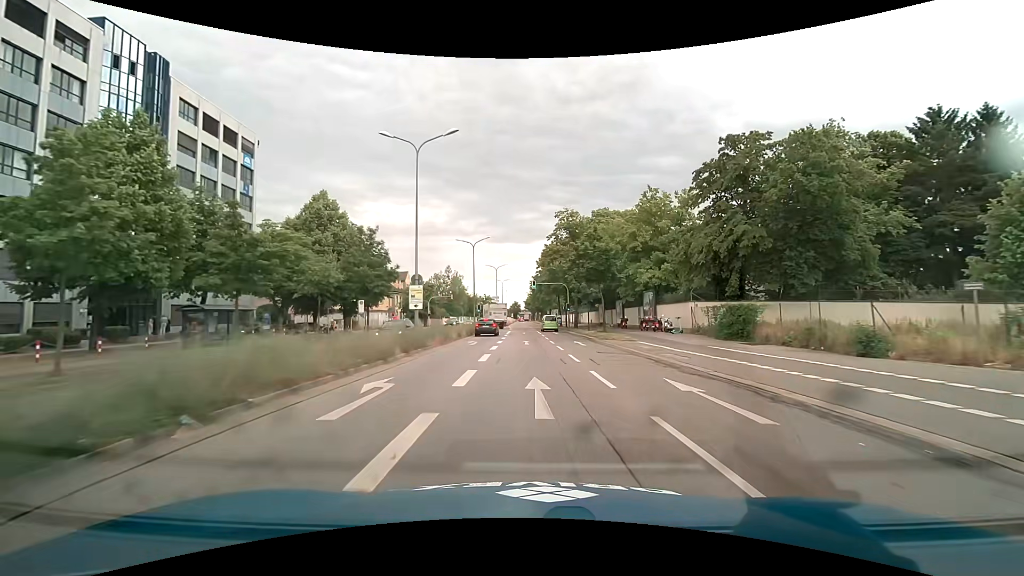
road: primary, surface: asphalt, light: Day
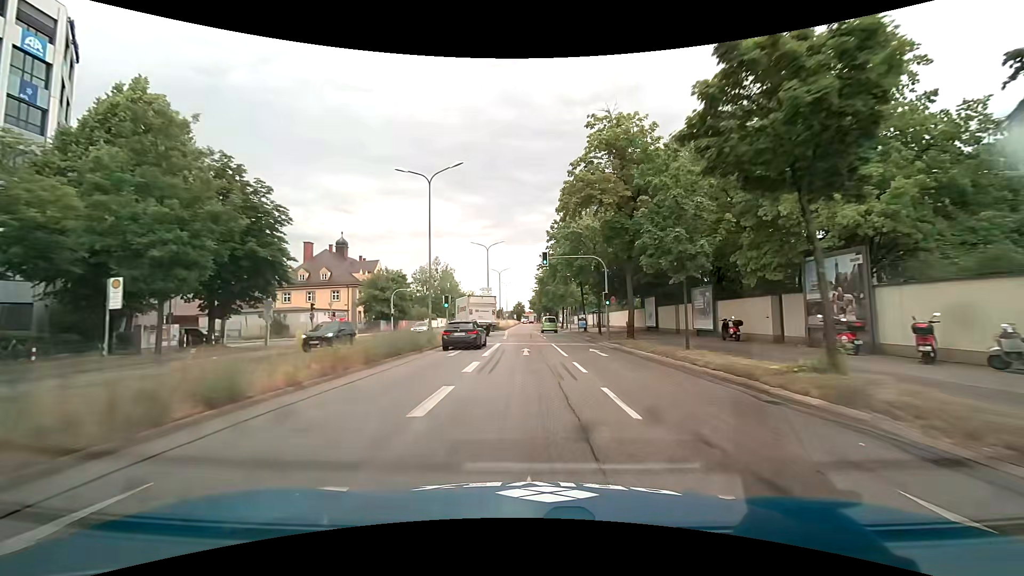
(0.0, +27.4) m; 0°
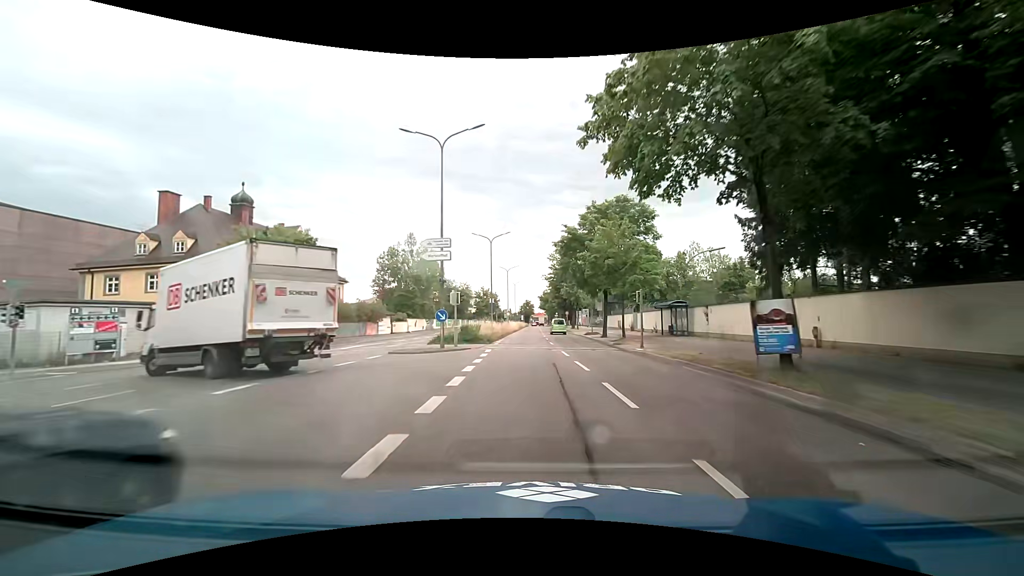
(-0.4, +36.5) m; -1°
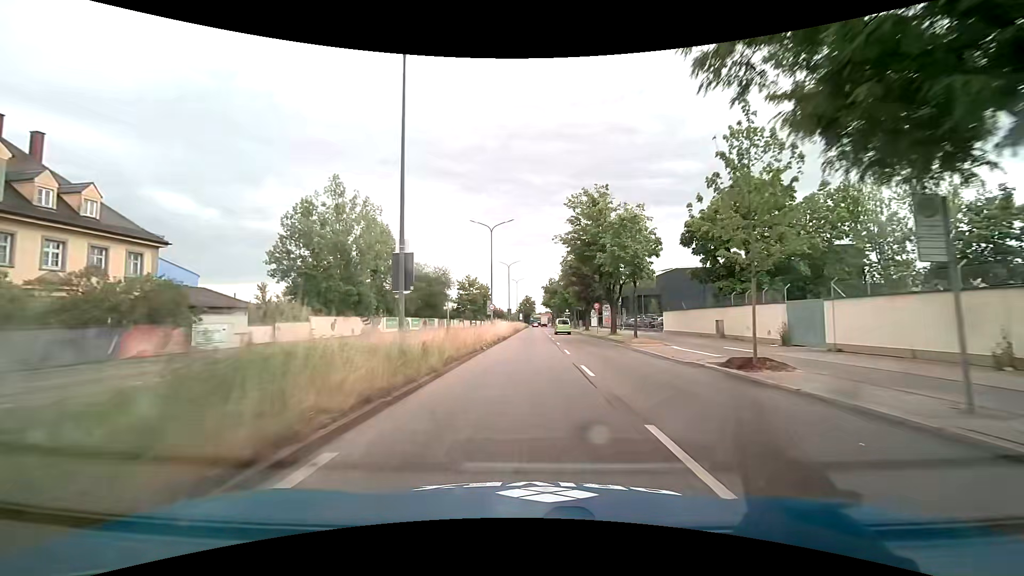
(-0.1, +36.5) m; 0°
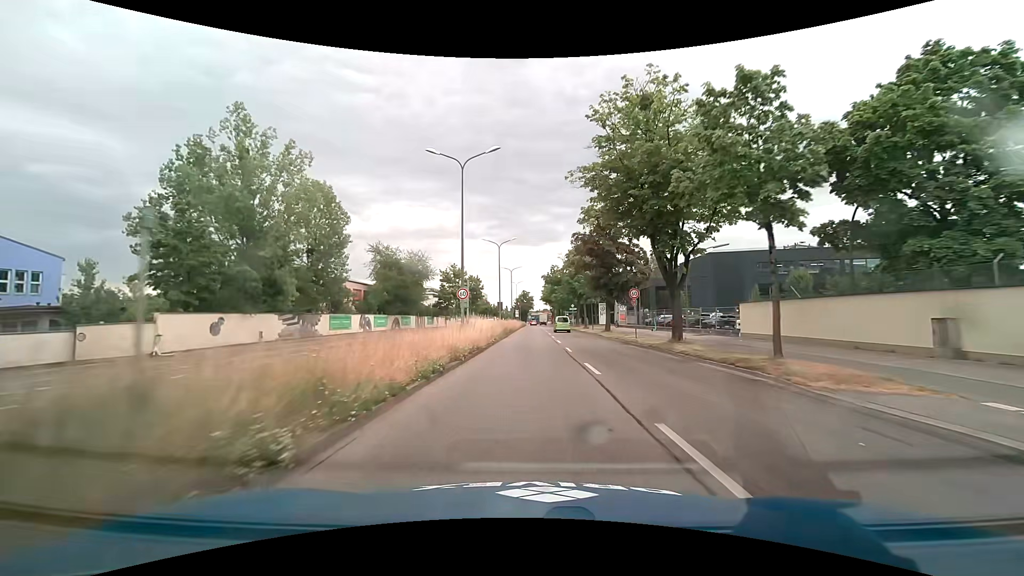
(+0.1, +18.3) m; 0°
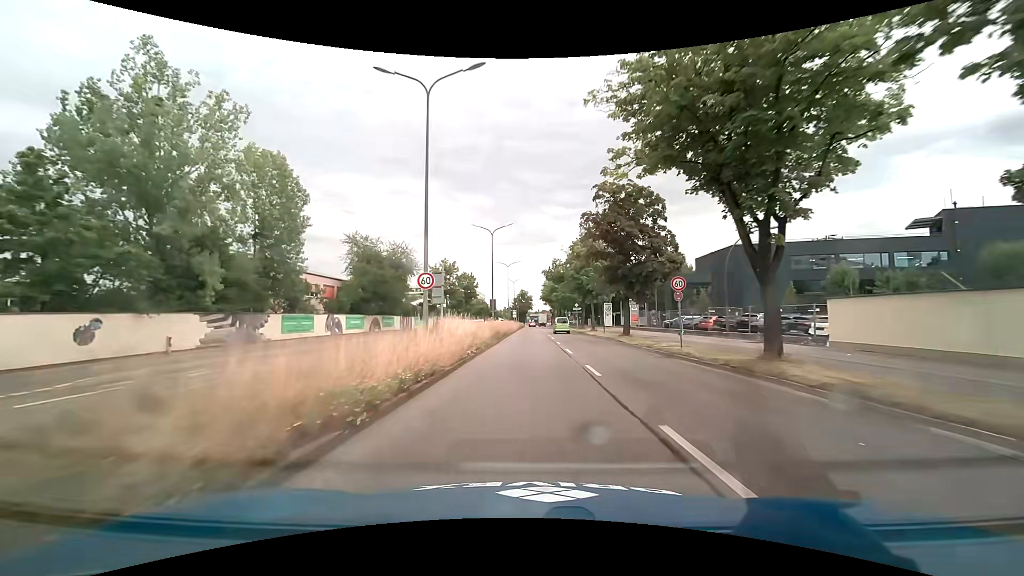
(0.0, +9.1) m; 0°
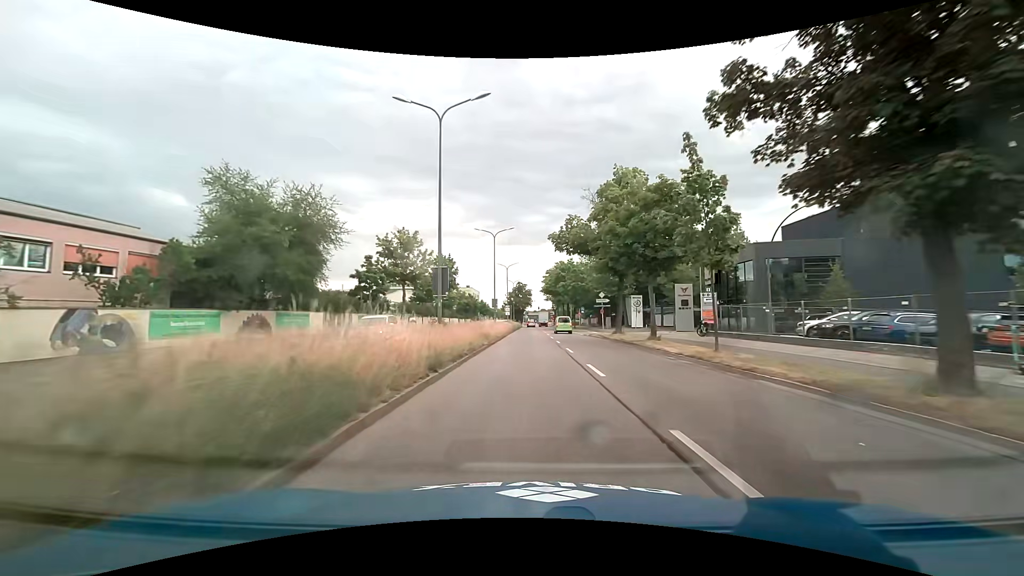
(+0.1, +27.4) m; 0°
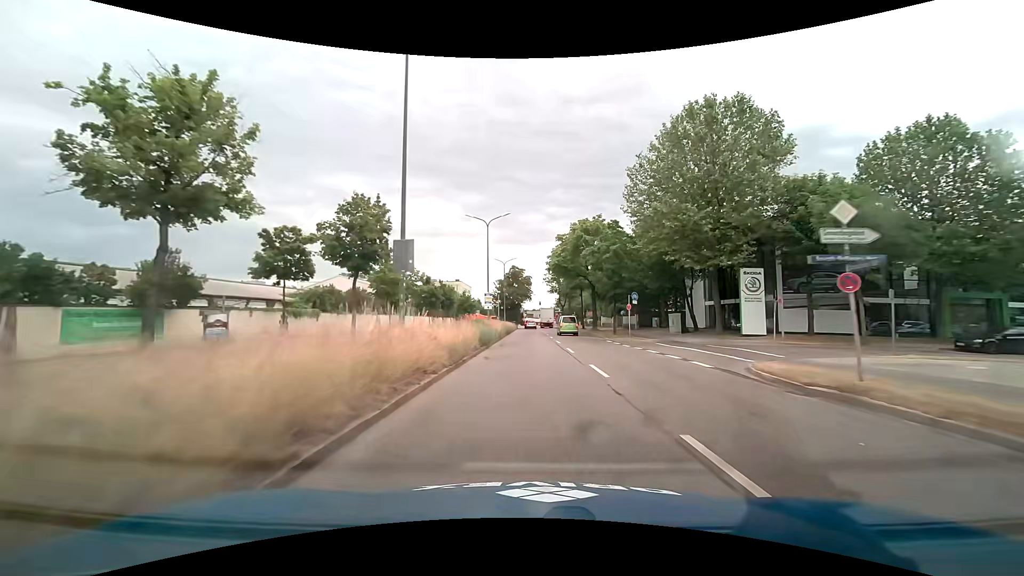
(+0.1, +36.3) m; +1°
(0, +10) (0, +20) (0, +30) (0, +40) (0, +50) (0, +60) (0, +70) (-1, +80) (0, +90) (0, +100) m
